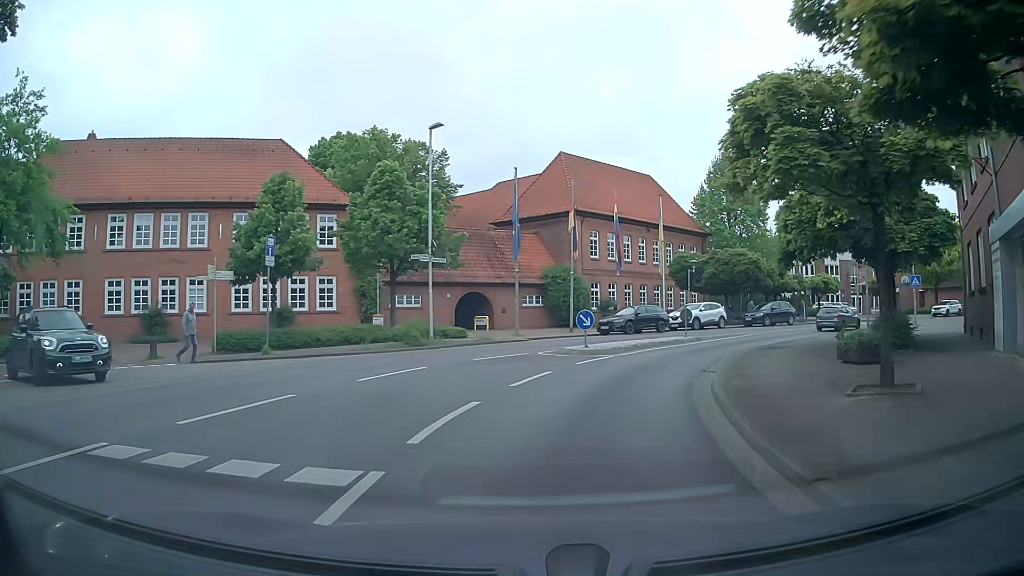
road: secondary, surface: asphalt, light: Day
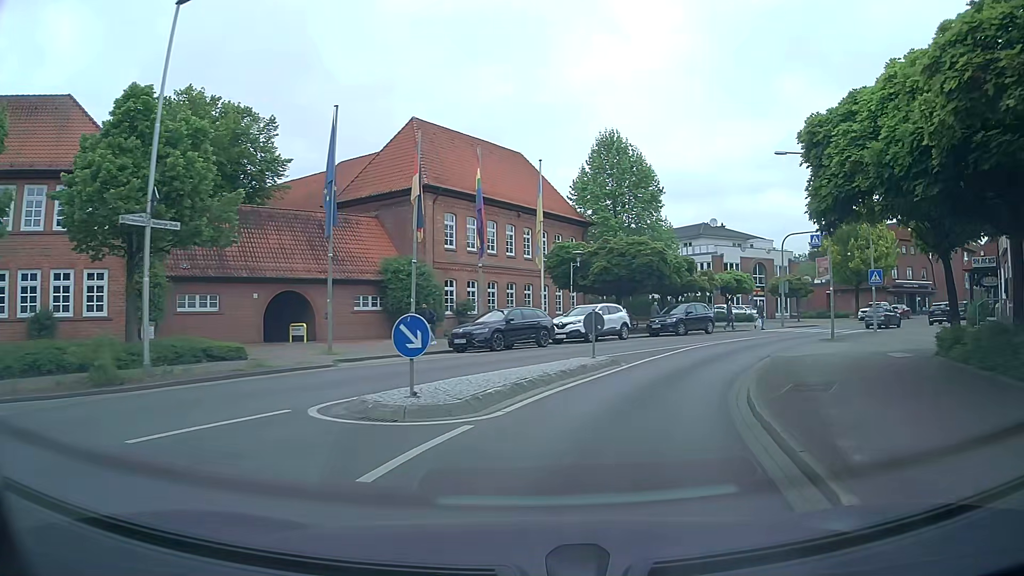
(+0.6, +11.2) m; +11°
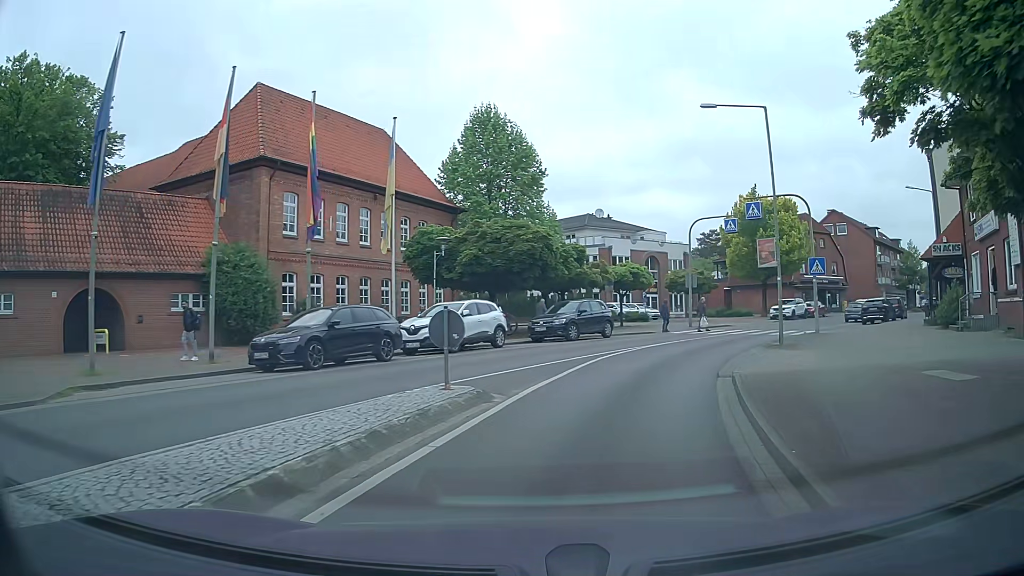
(+0.6, +7.2) m; +10°
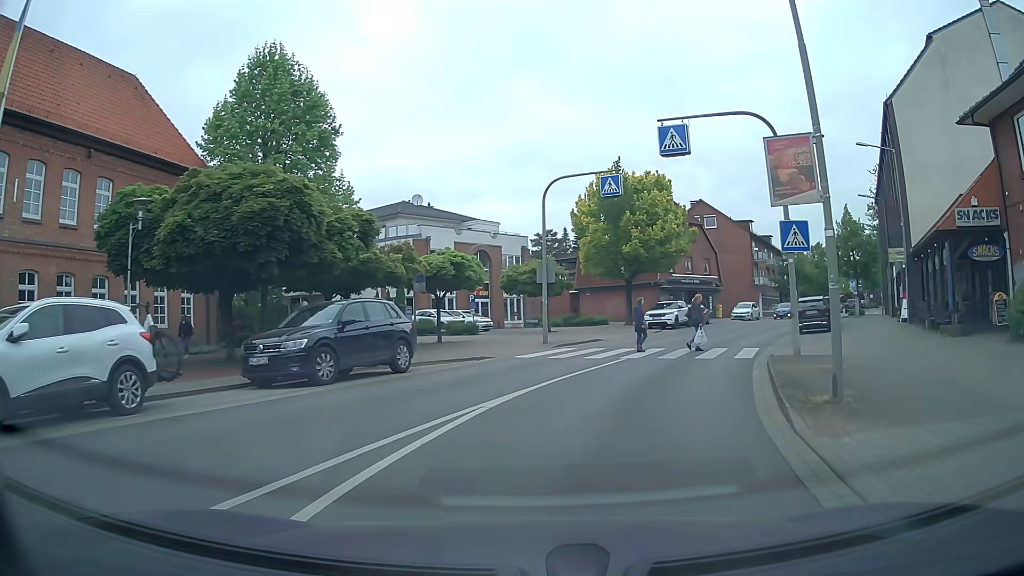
(+1.7, +13.4) m; +13°
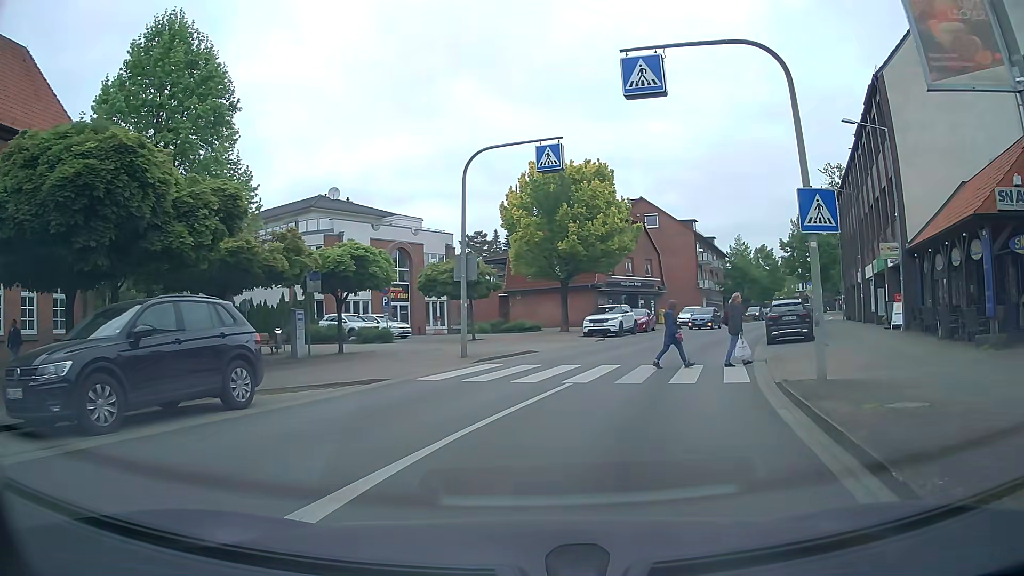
(+0.4, +5.0) m; +8°
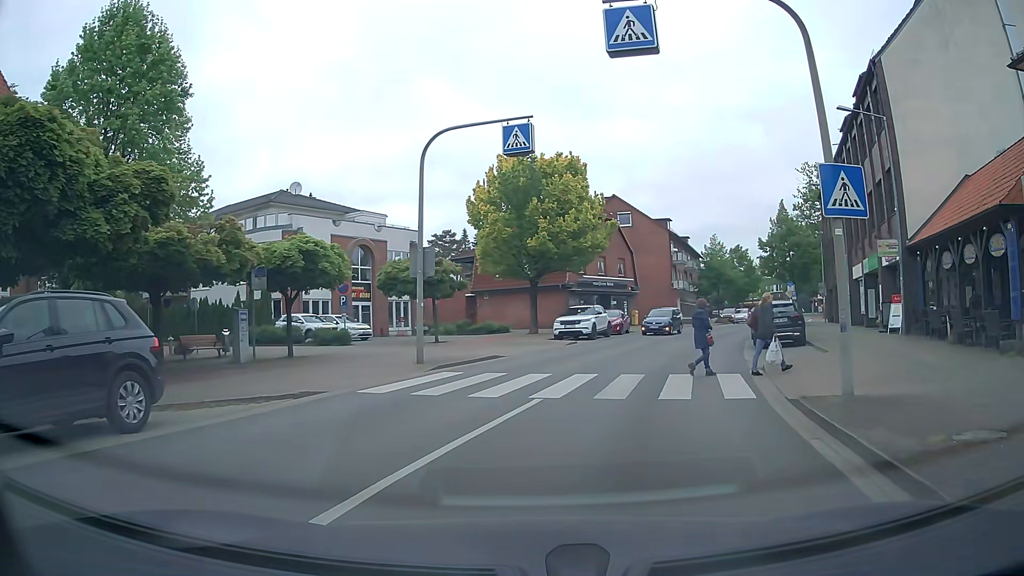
(0.0, +2.1) m; +2°
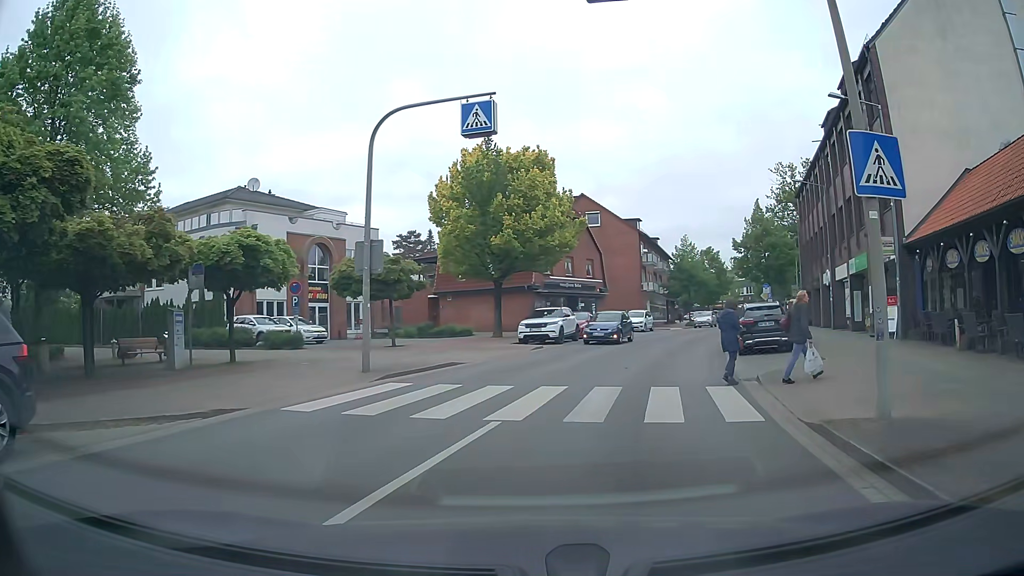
(0.0, +2.0) m; +2°
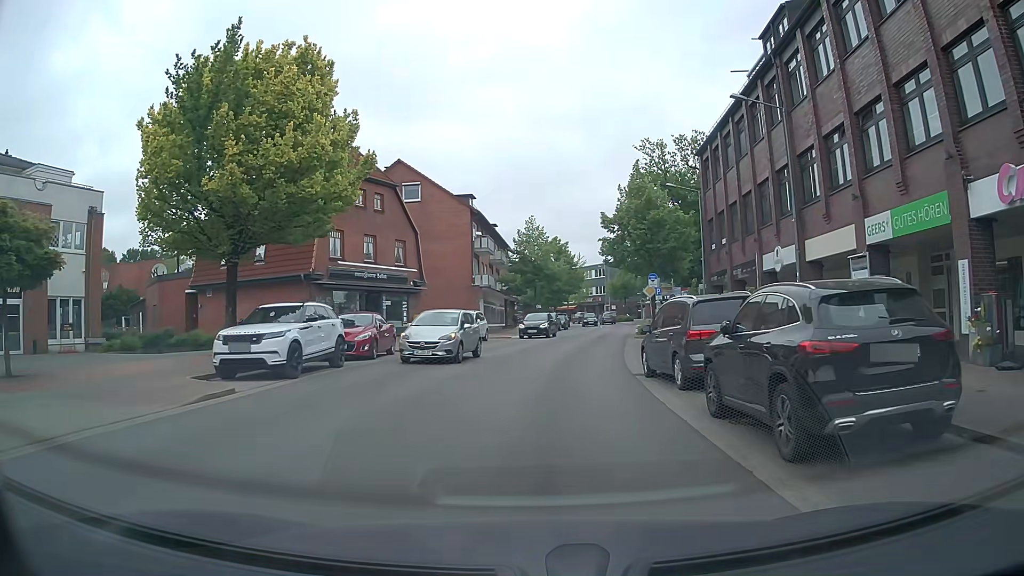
(+2.6, +16.1) m; +14°
(0, +10) (+1, +20) (+2, +30) (+4, +40) (+6, +50) (+8, +59) (+9, +69) (+10, +79) (+10, +89) (+9, +99) m
